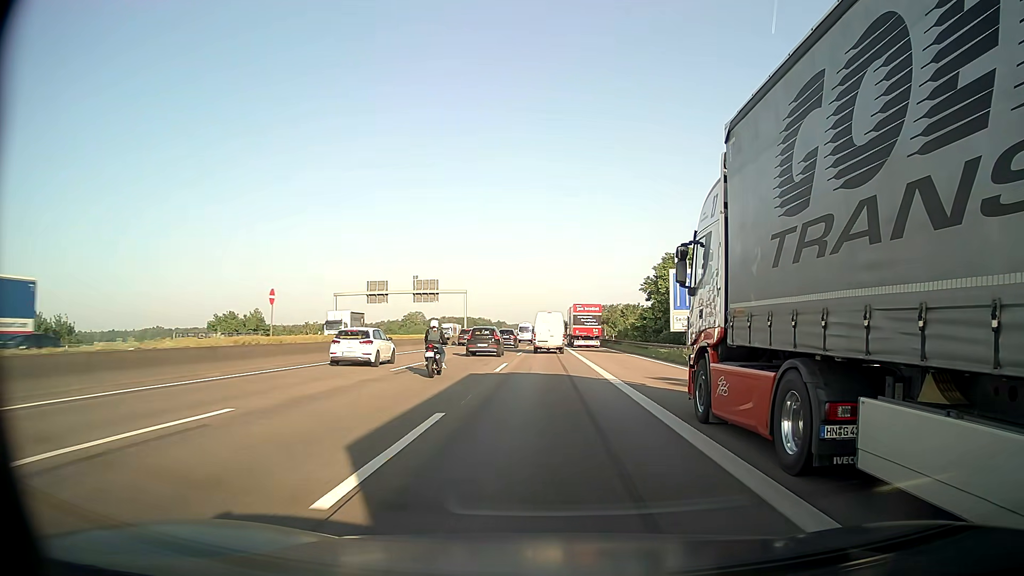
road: motorway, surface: asphalt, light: Day
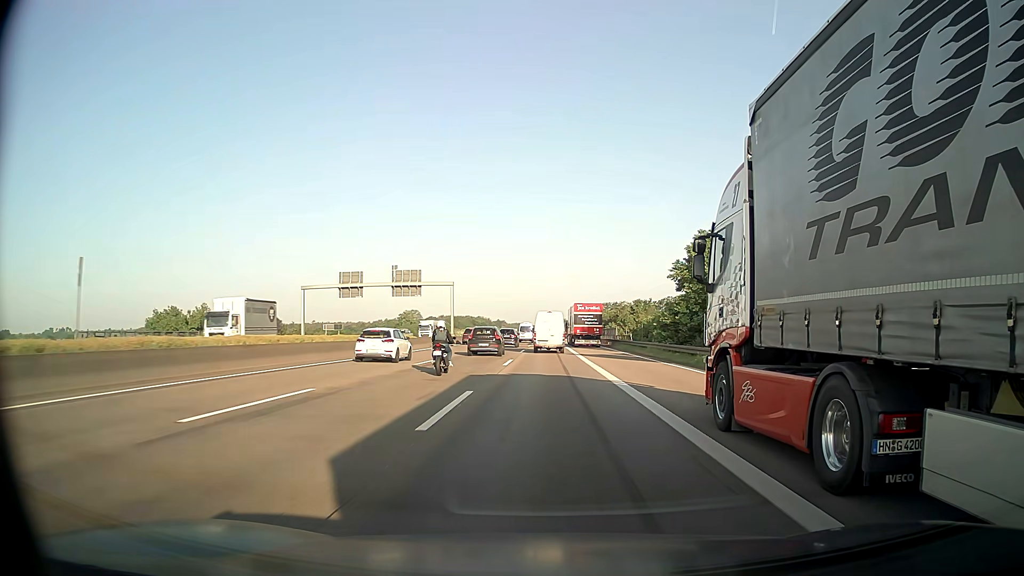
(0.0, +13.9) m; 0°
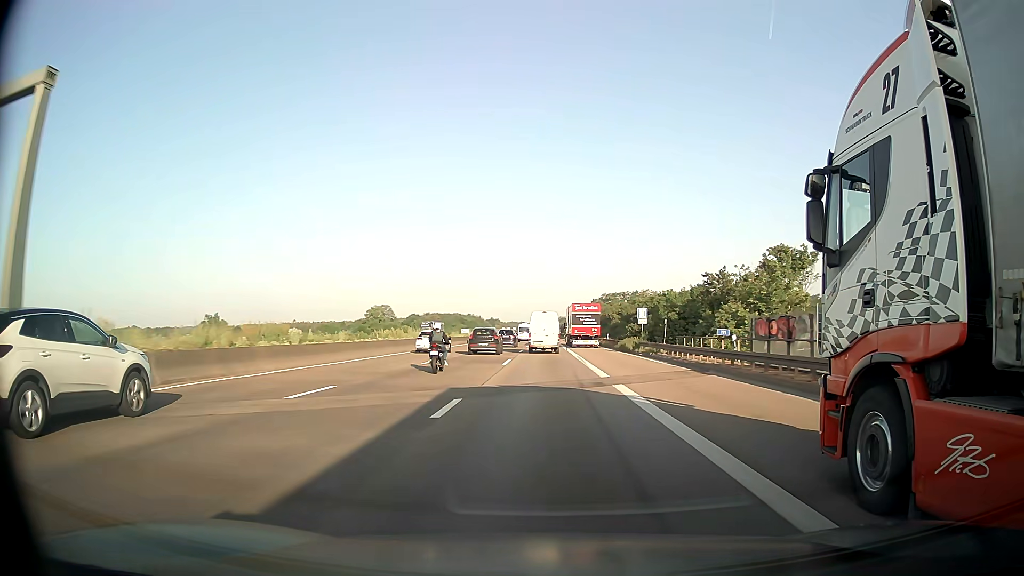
(+0.3, +70.7) m; 0°
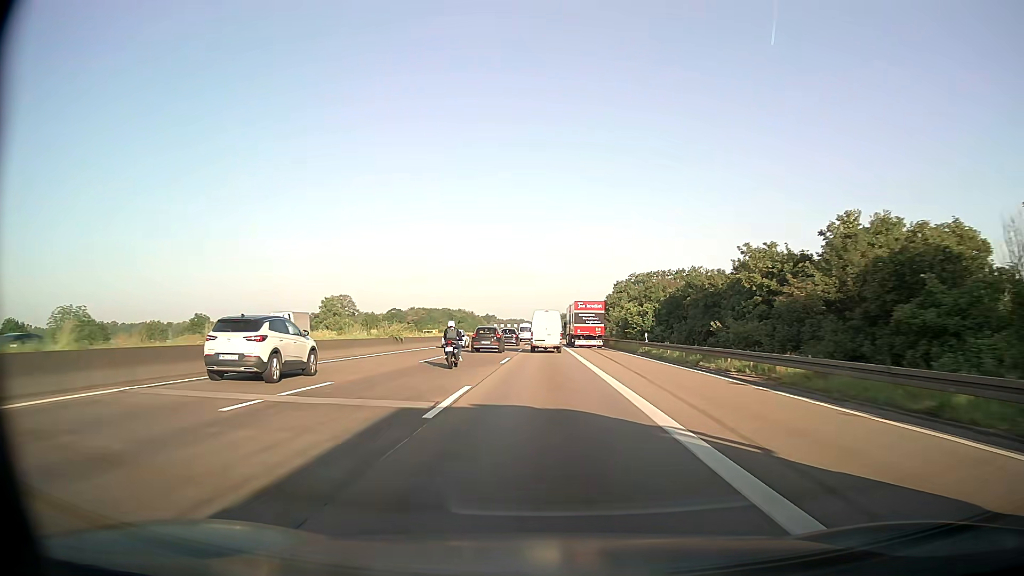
(-0.1, +72.5) m; 0°
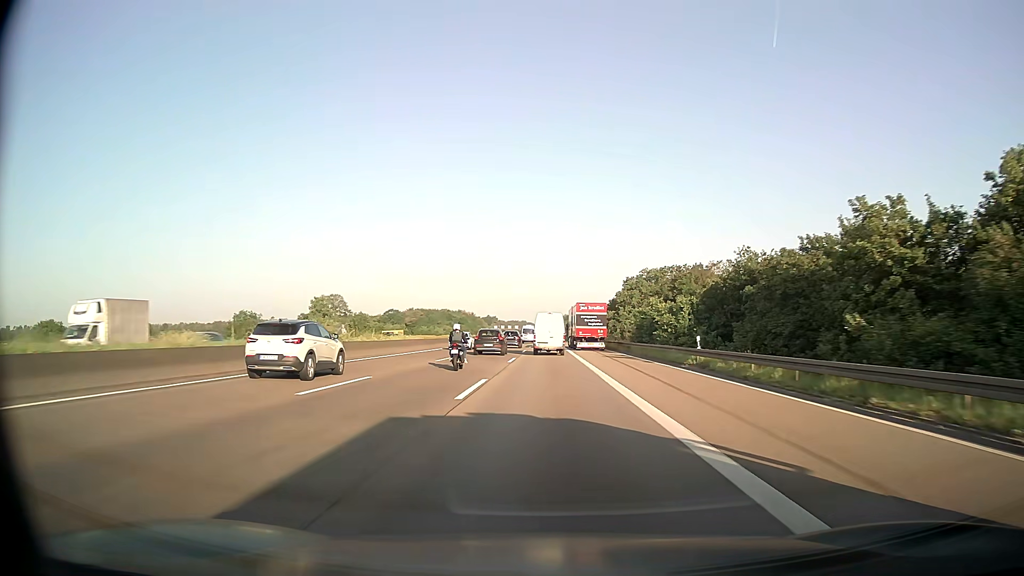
(-0.1, +14.6) m; 0°
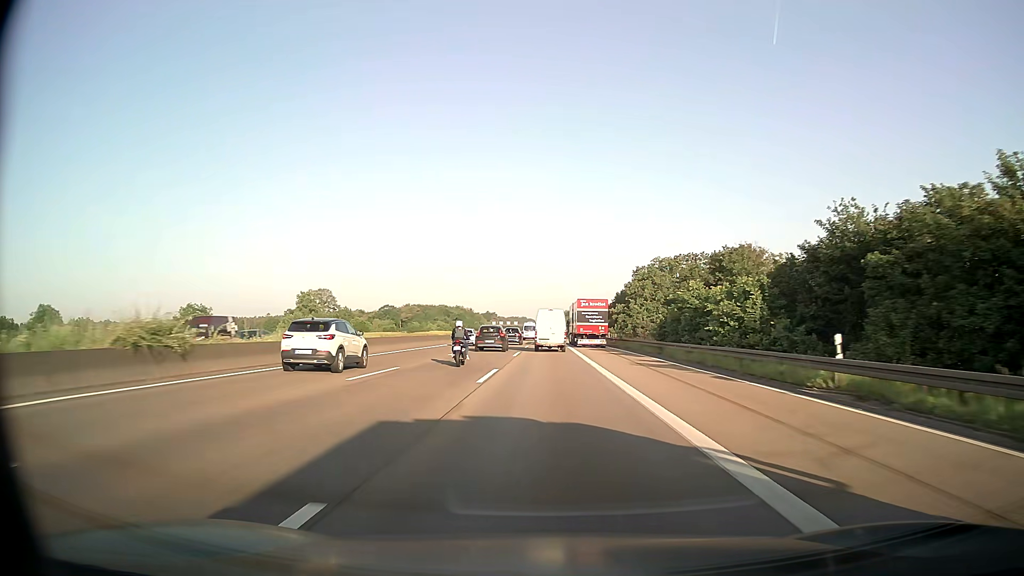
(-0.1, +14.6) m; 0°
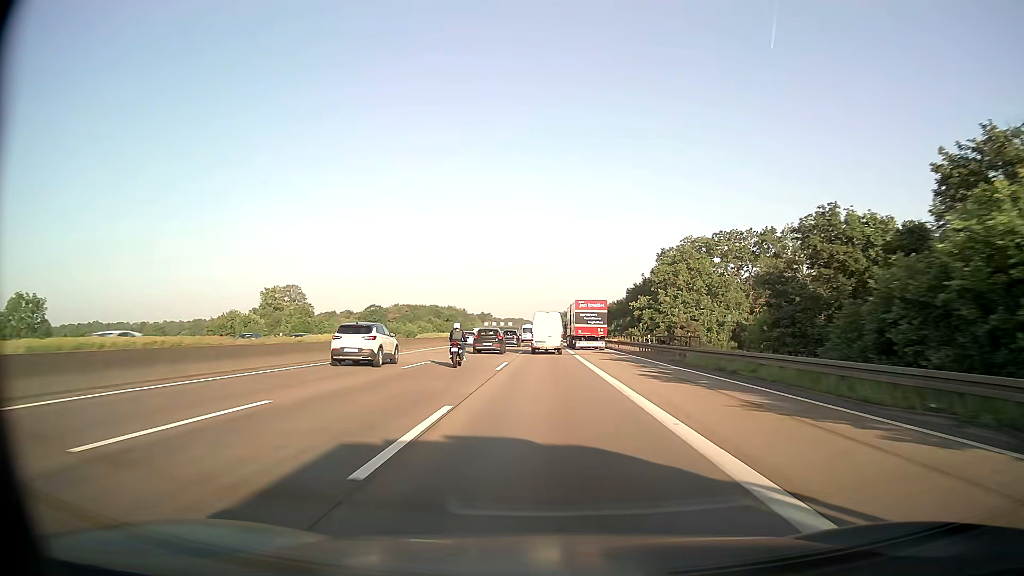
(+0.1, +29.1) m; 0°
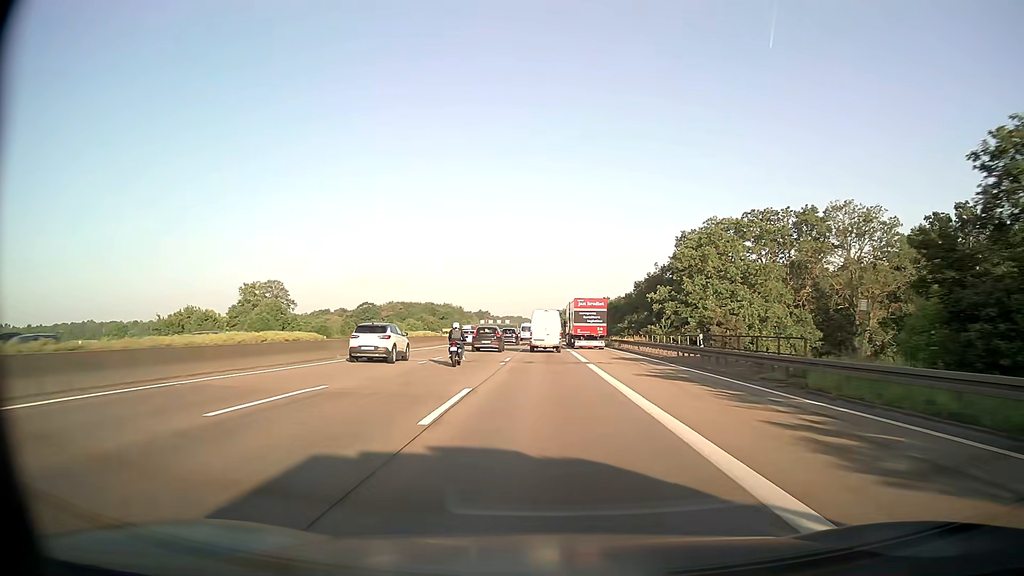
(0.0, +14.6) m; 0°
(0, +10) (0, +20) (0, +30) (0, +40) (0, +50) (0, +60) (0, +70) (0, +80) (0, +90) (0, +100) m
